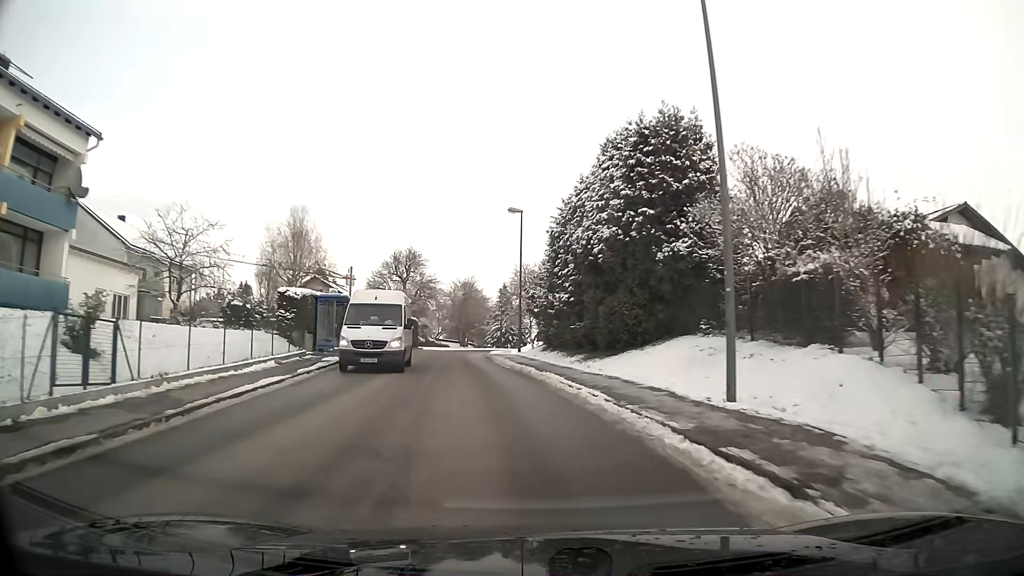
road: unclassified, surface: asphalt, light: Day
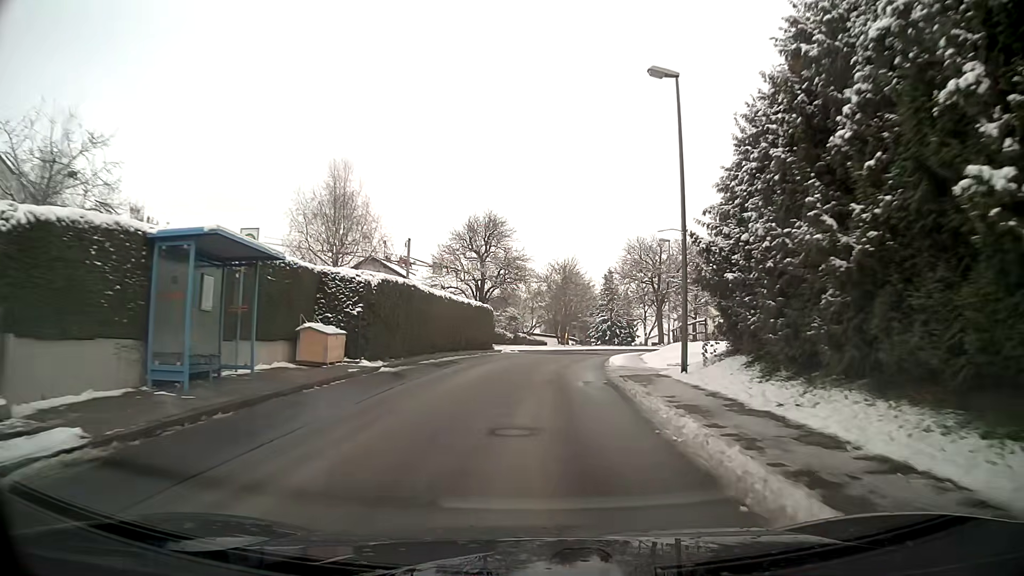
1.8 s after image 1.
(-1.5, +19.8) m; -6°
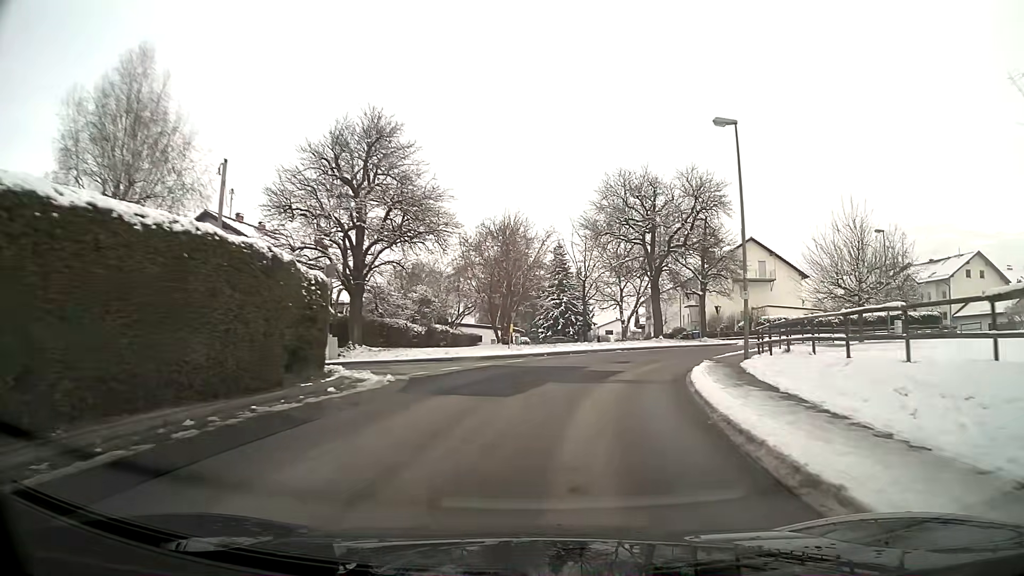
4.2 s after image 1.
(+1.0, +26.5) m; +7°
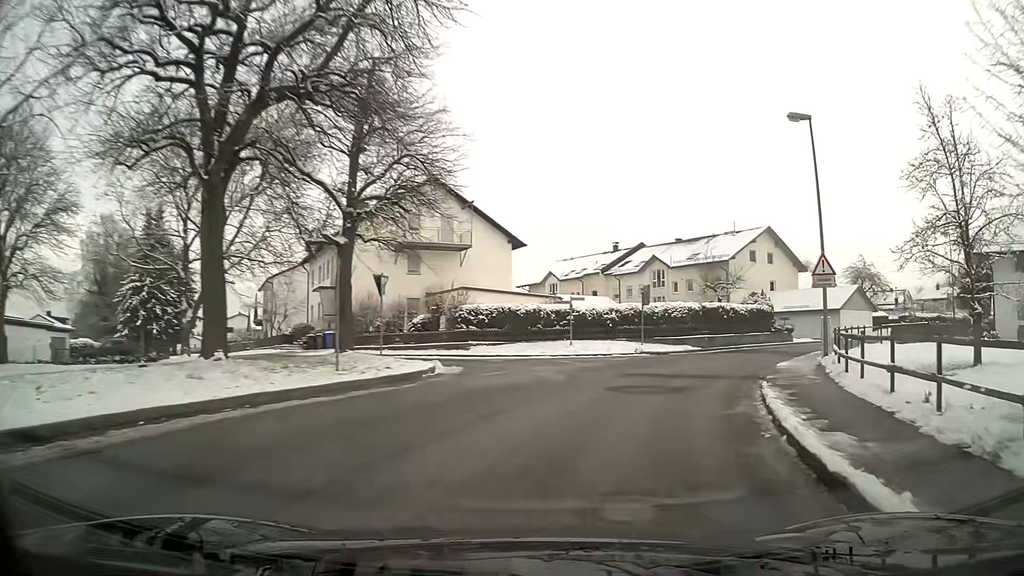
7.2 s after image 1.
(+7.5, +30.1) m; +33°
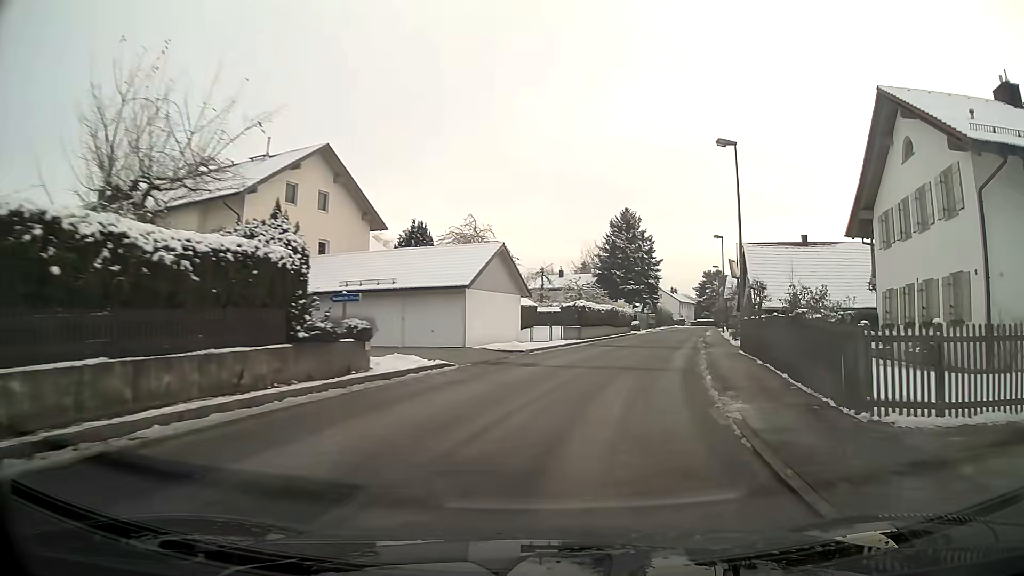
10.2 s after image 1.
(+9.9, +28.8) m; +37°
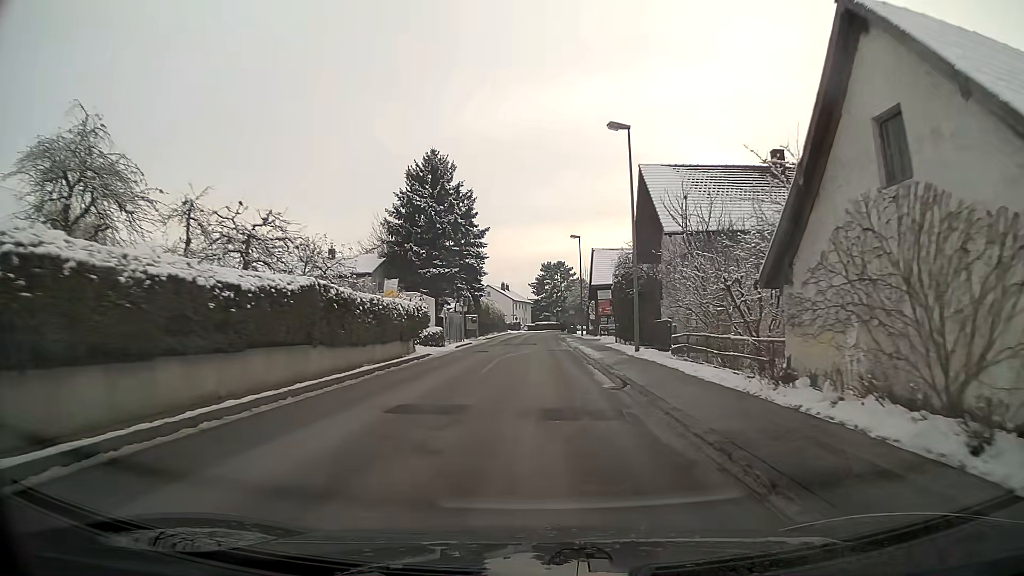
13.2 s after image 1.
(+5.0, +32.7) m; +11°
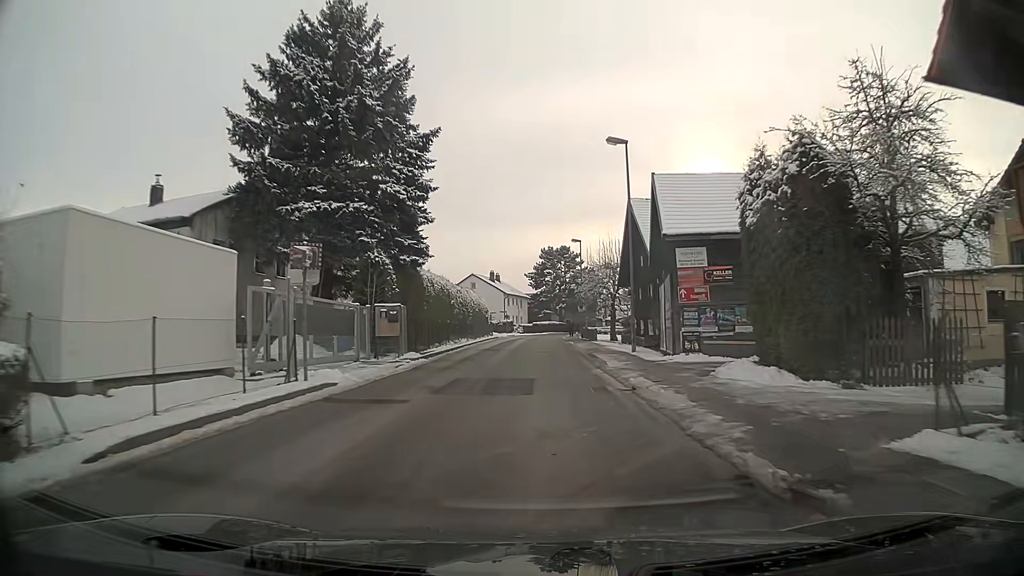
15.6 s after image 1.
(0.0, +29.1) m; +1°
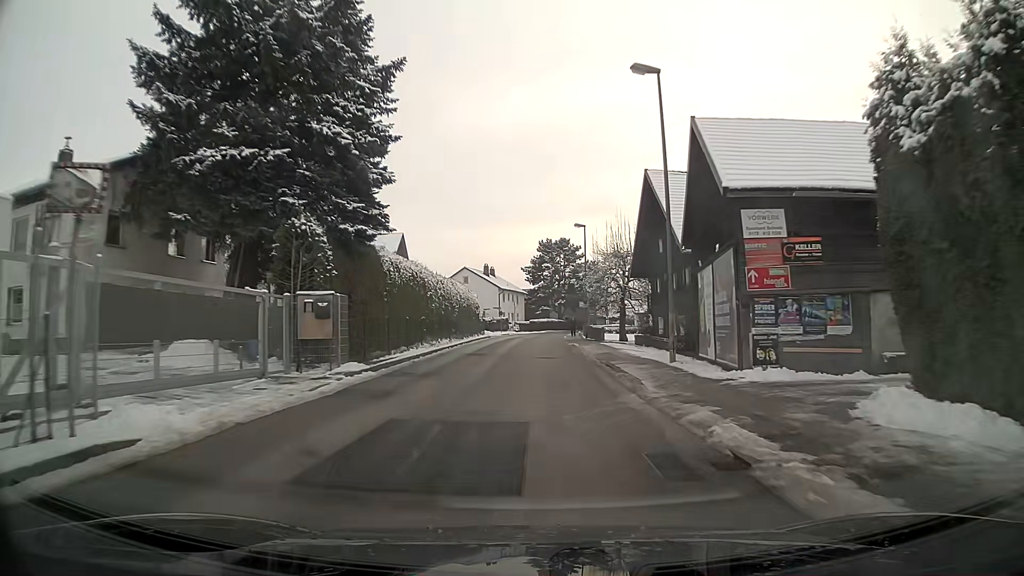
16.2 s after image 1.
(0.0, +7.5) m; 0°
(0, +10) (0, +20) (0, +30) (0, +40) (0, +50) (+1, +60) (+2, +70) (+4, +80) (+6, +89) (+9, +99) m
